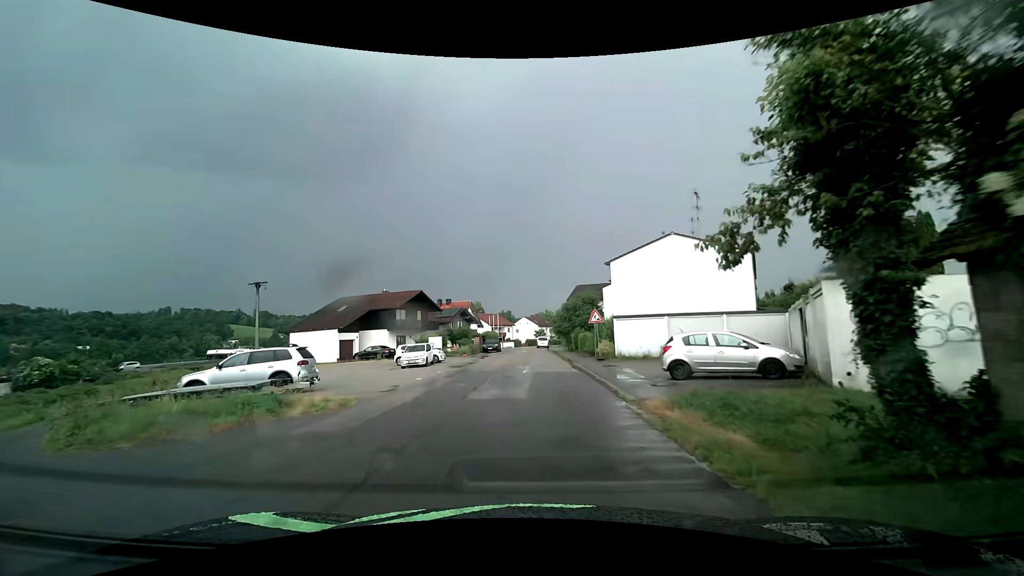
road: residential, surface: asphalt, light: Day
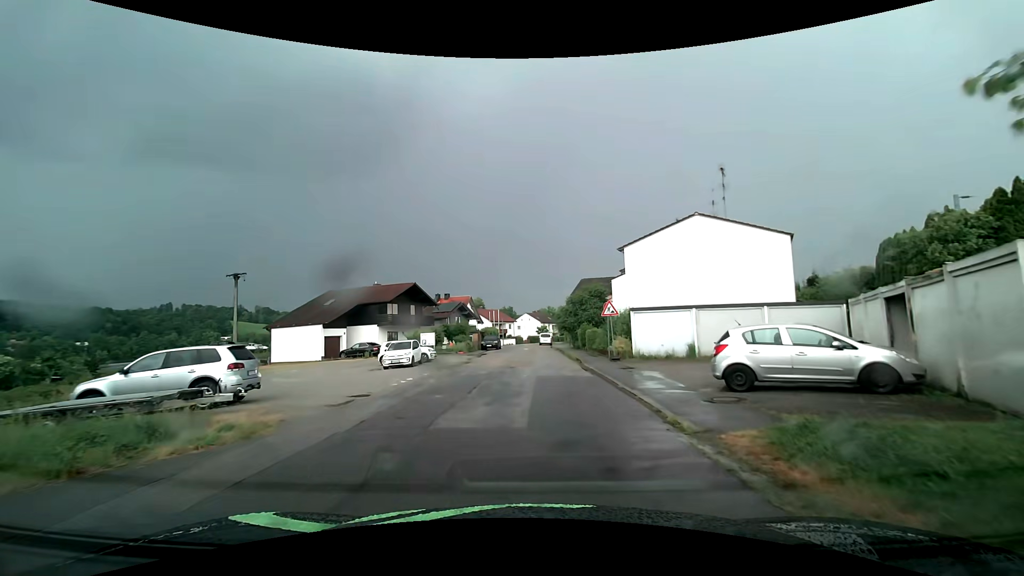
(0.0, +4.3) m; 0°
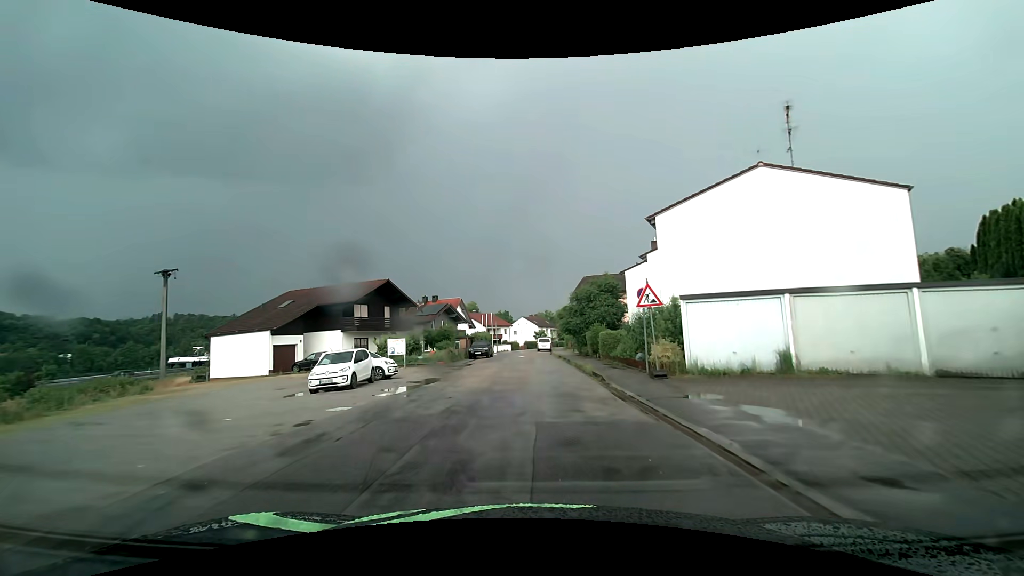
(+0.1, +8.7) m; +1°
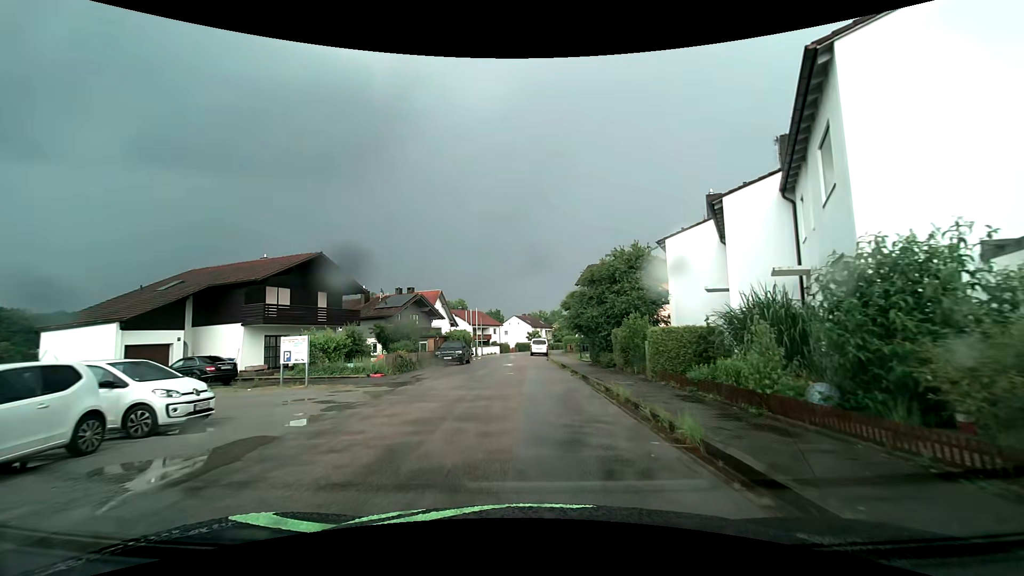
(0.0, +13.2) m; +1°
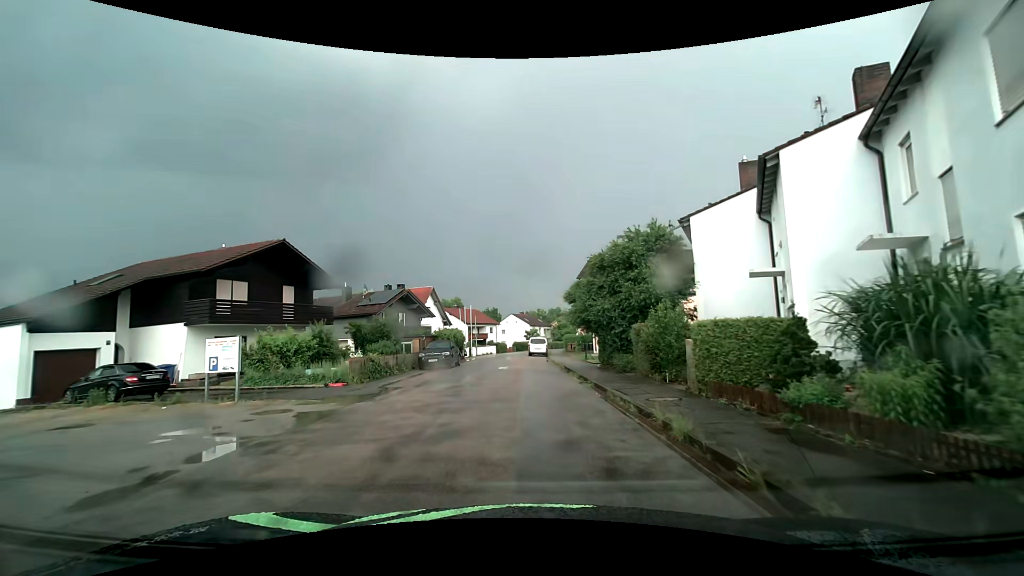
(0.0, +4.4) m; +1°
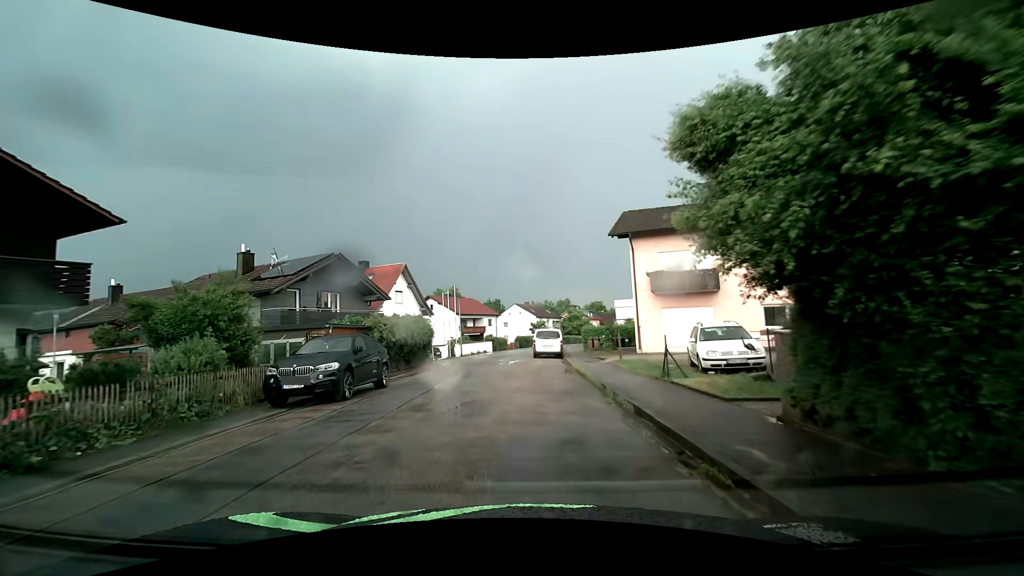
(-0.2, +17.3) m; -1°
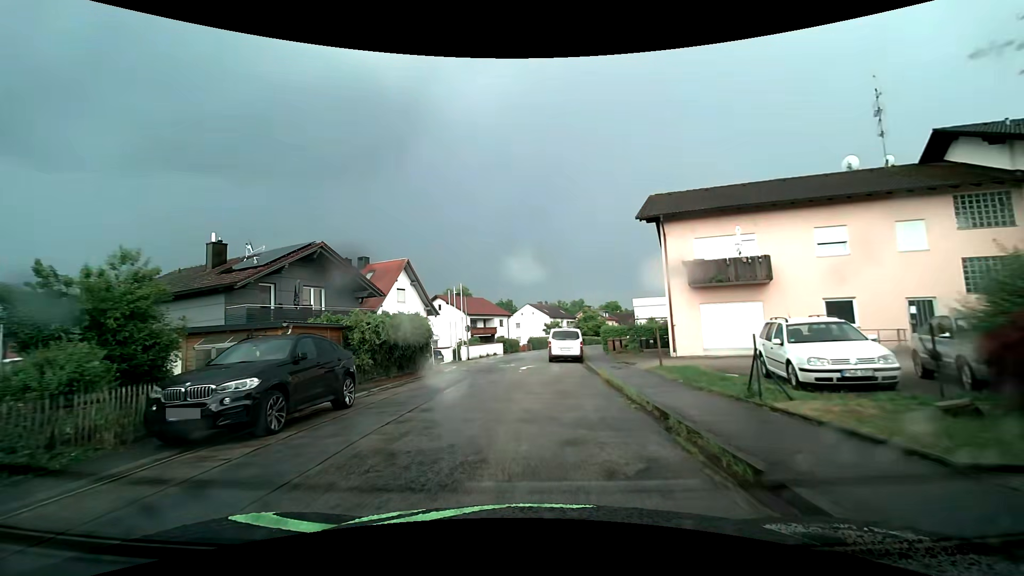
(0.0, +4.2) m; -1°
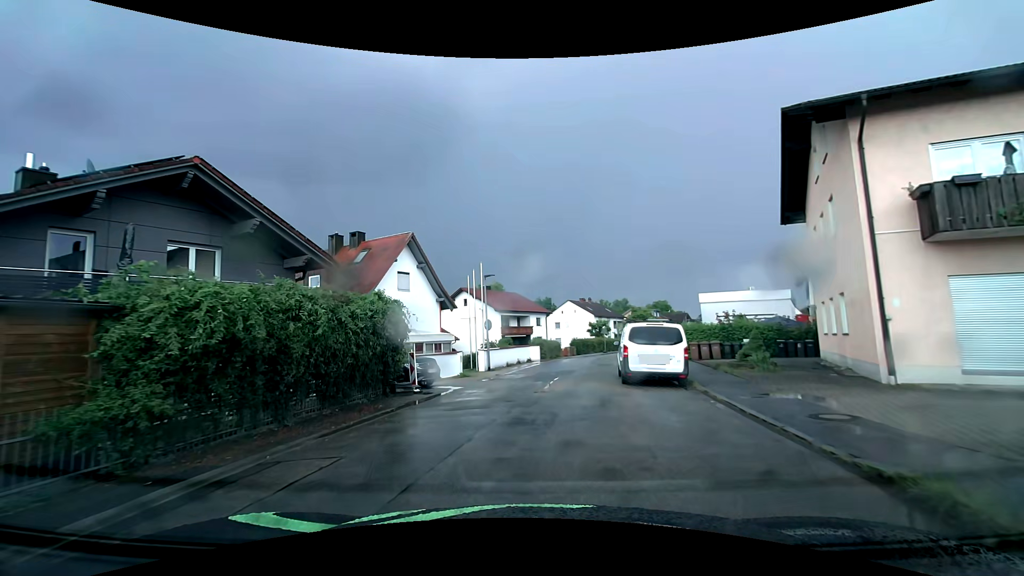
(-0.5, +12.2) m; -5°
(0, +10) (+1, +20) (+4, +29) (+8, +39) (+11, +48) (+14, +58) (+18, +67) (+22, +76) (+27, +85) (+32, +93) m
